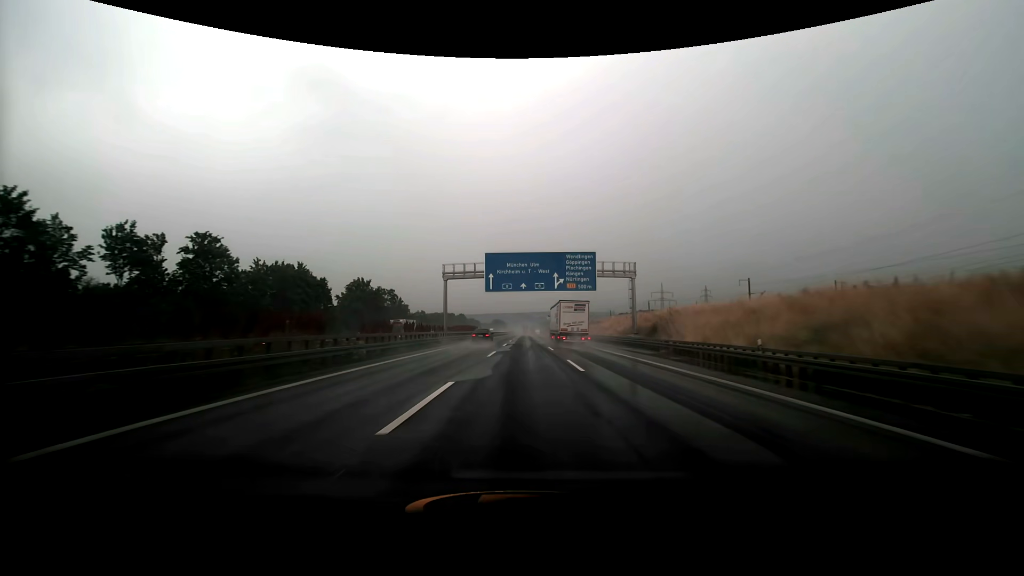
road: motorway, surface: asphalt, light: Day
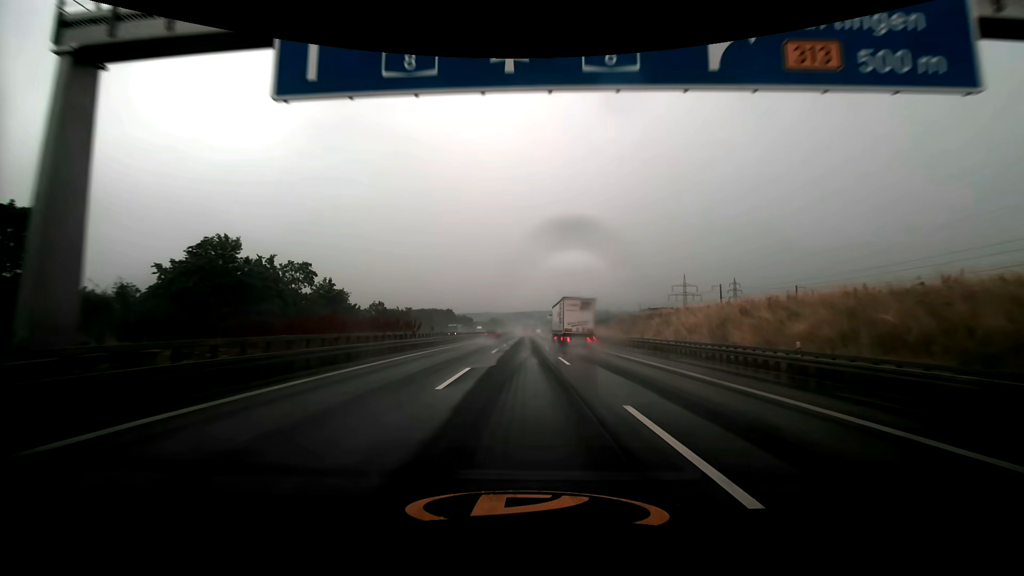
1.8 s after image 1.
(+0.1, +49.4) m; 0°
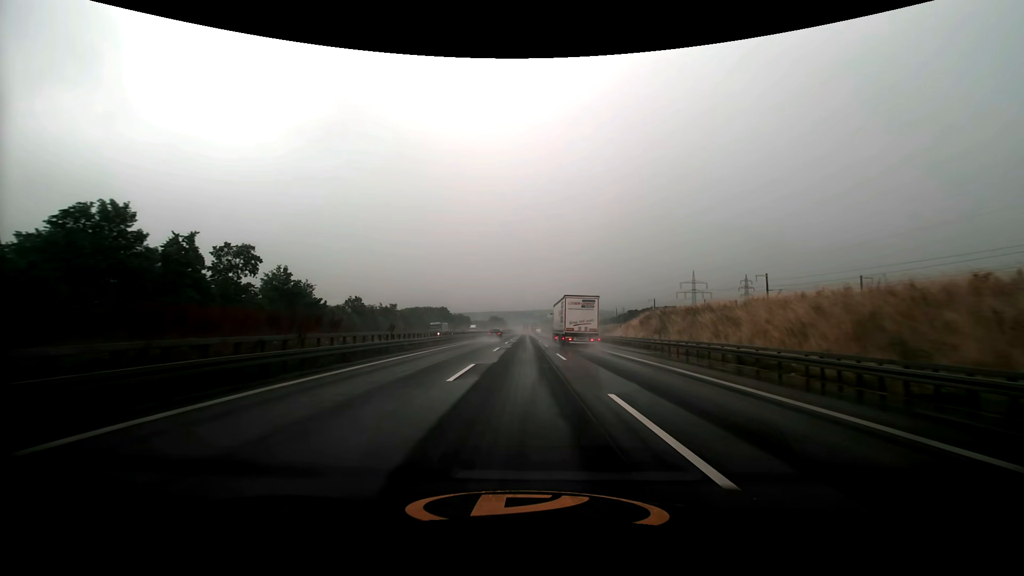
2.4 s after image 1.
(0.0, +16.4) m; 0°
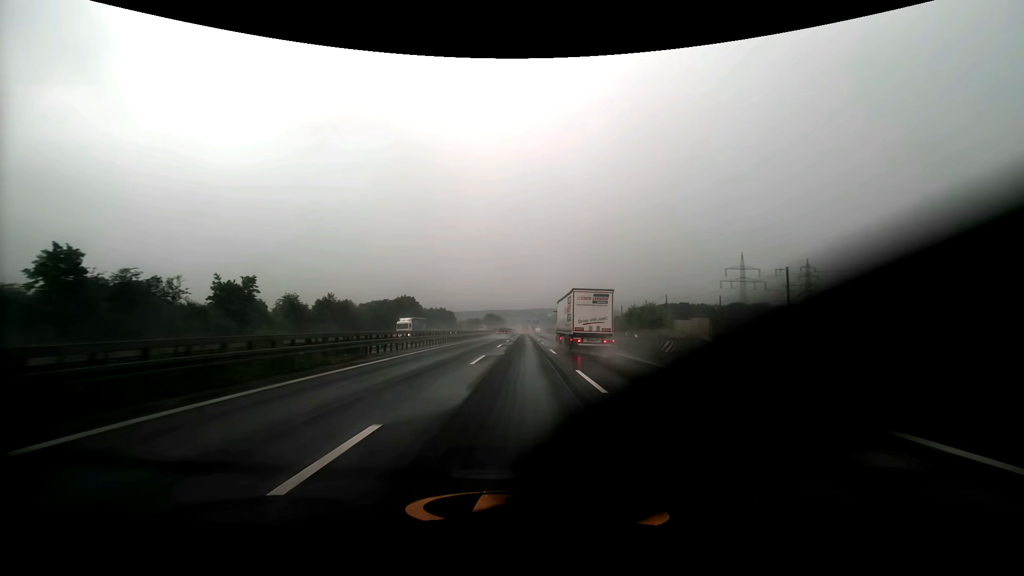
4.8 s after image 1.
(+0.2, +65.9) m; 0°
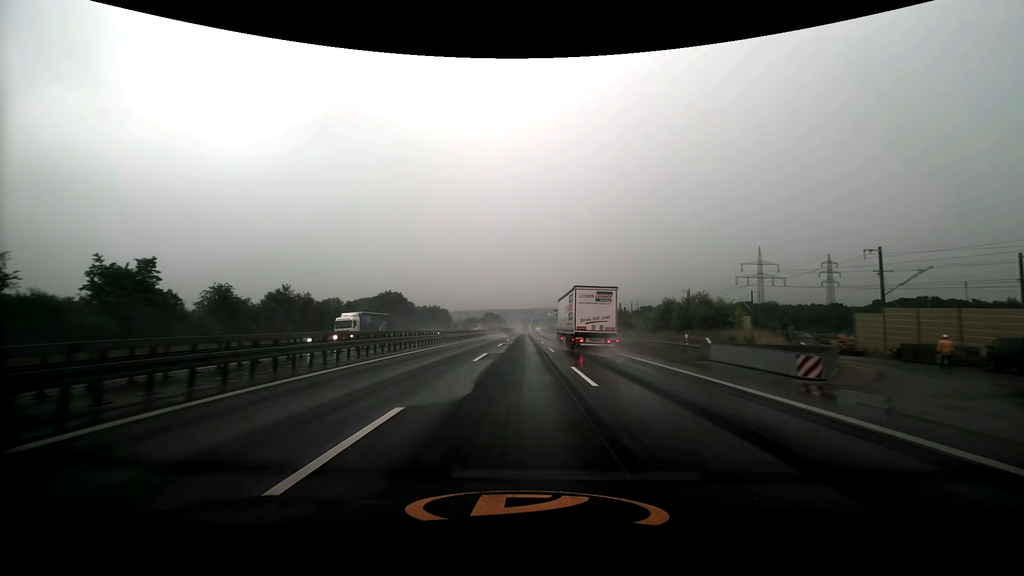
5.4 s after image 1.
(0.0, +16.6) m; 0°
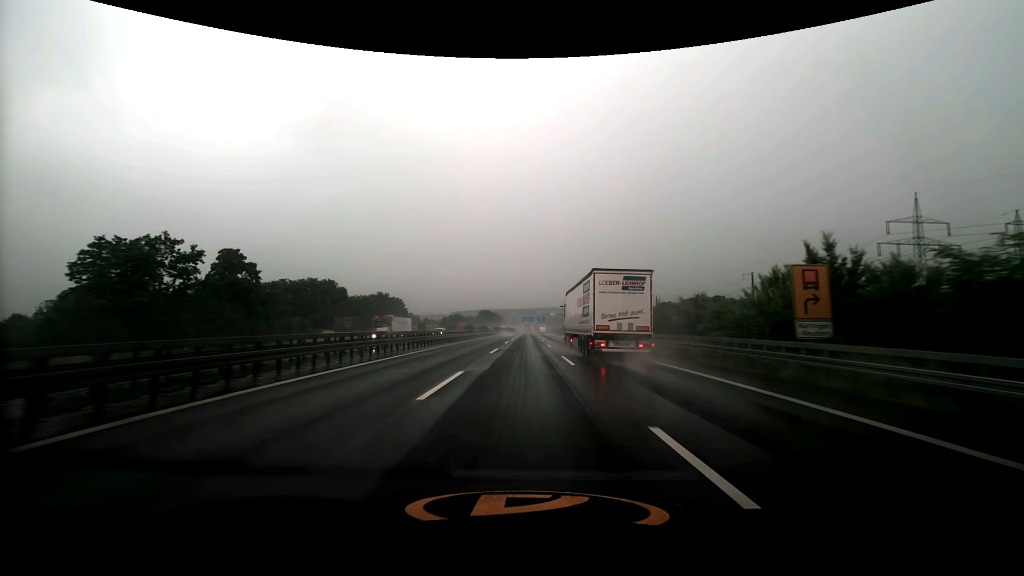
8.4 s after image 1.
(-0.1, +83.1) m; 0°
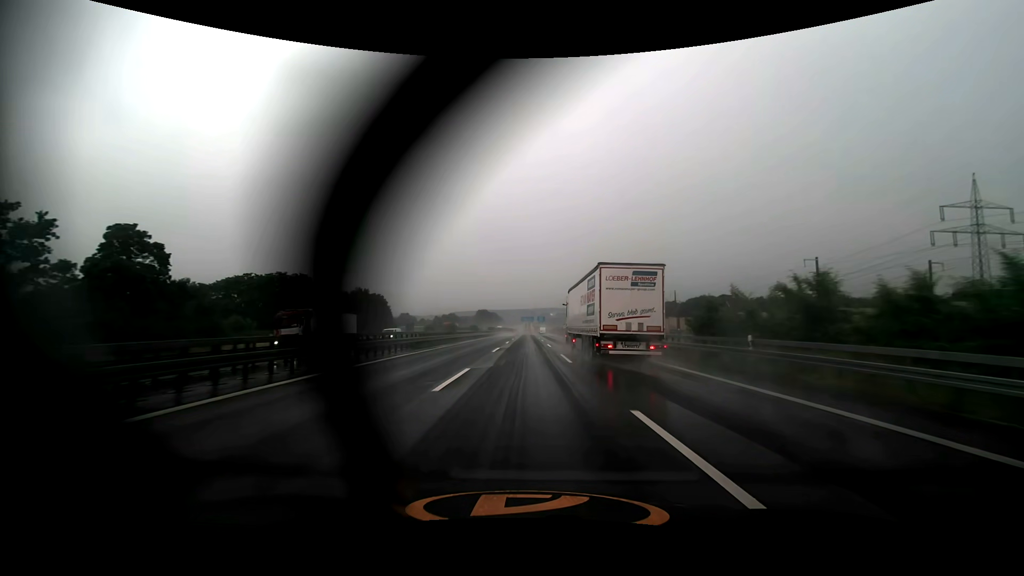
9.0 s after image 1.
(0.0, +16.7) m; 0°
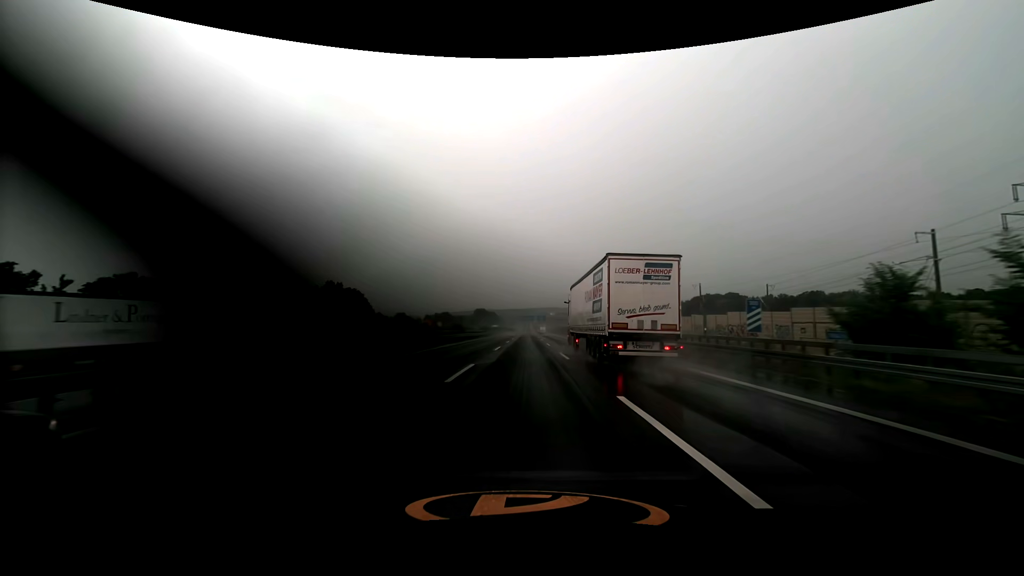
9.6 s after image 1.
(0.0, +16.7) m; 0°
(0, +10) (0, +20) (0, +30) (0, +40) (0, +50) (0, +60) (0, +70) (0, +80) (0, +90) (0, +100) m
